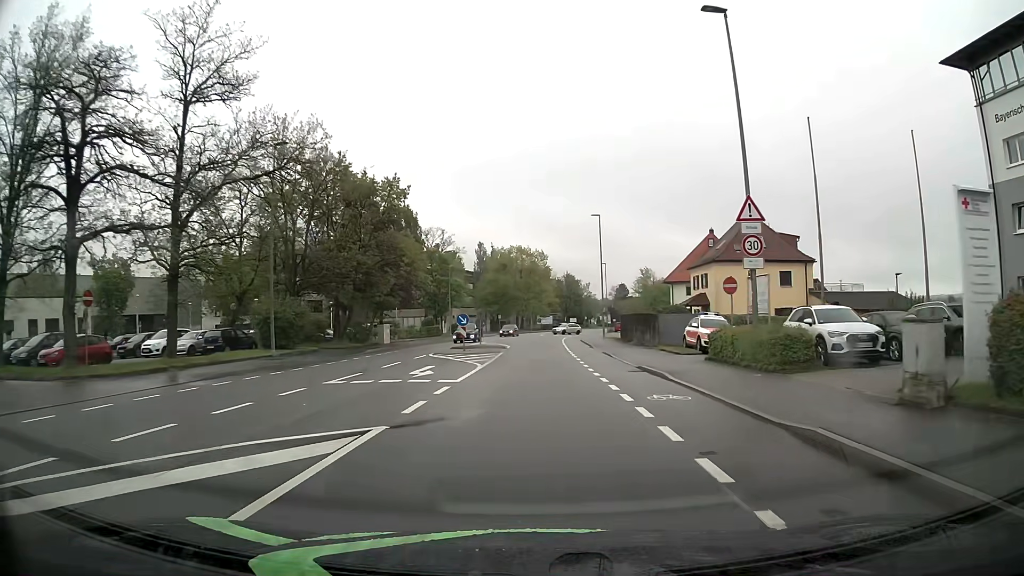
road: tertiary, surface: asphalt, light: Day
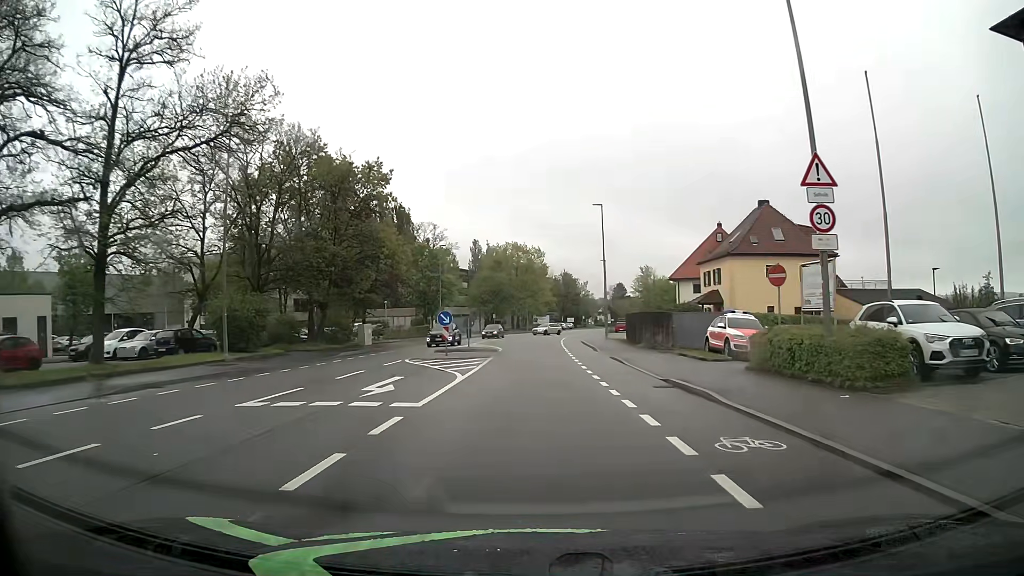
(0.0, +4.9) m; 0°
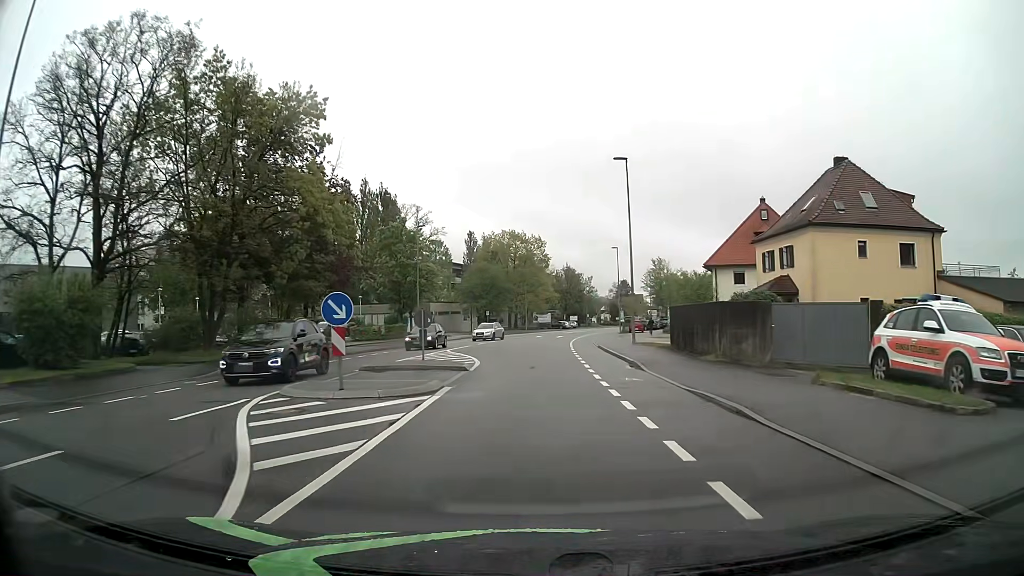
(+0.2, +14.3) m; 0°
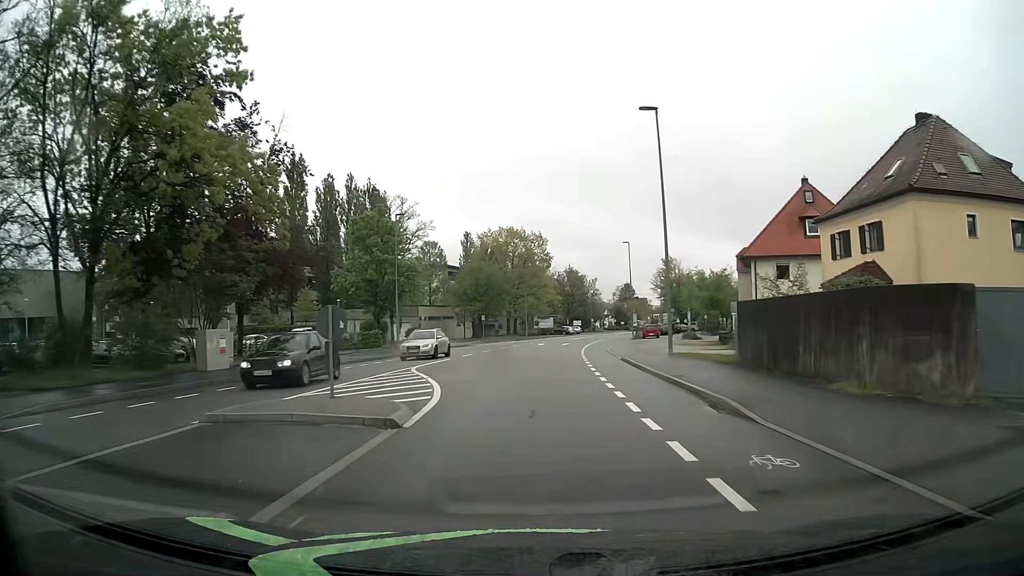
(0.0, +9.8) m; 0°
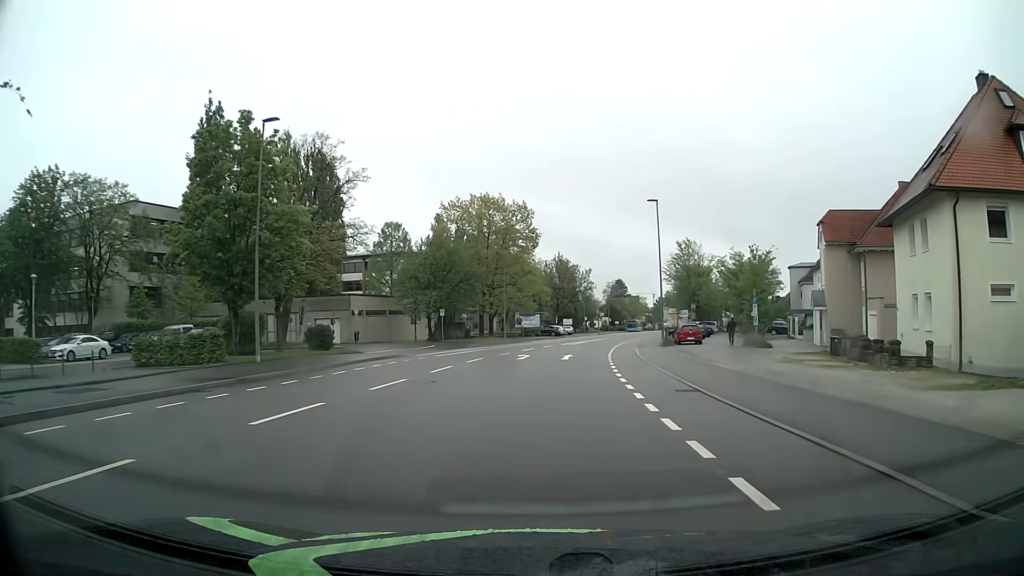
(+0.2, +24.2) m; +1°
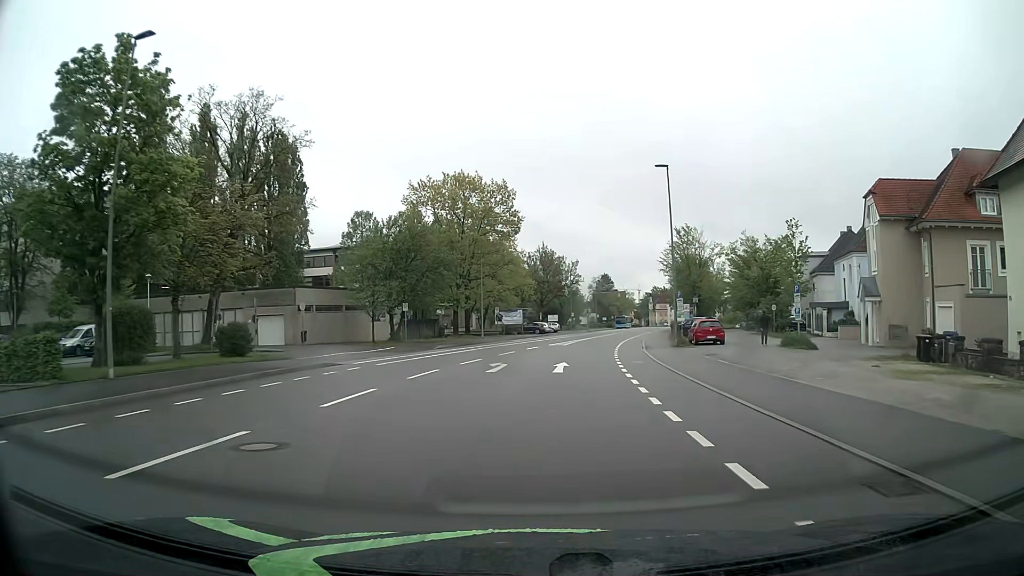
(+0.1, +9.6) m; +1°
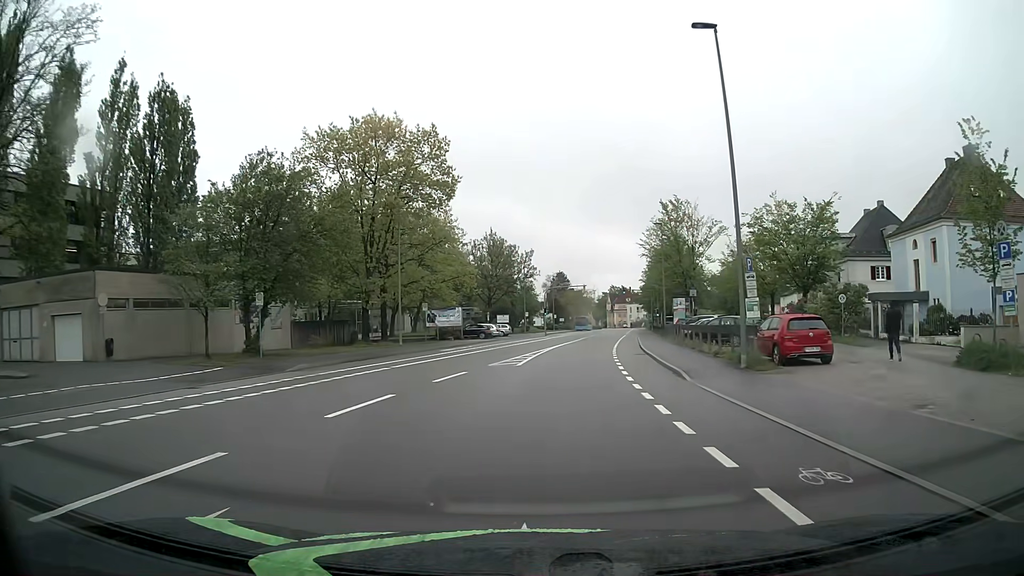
(+0.8, +19.4) m; +4°
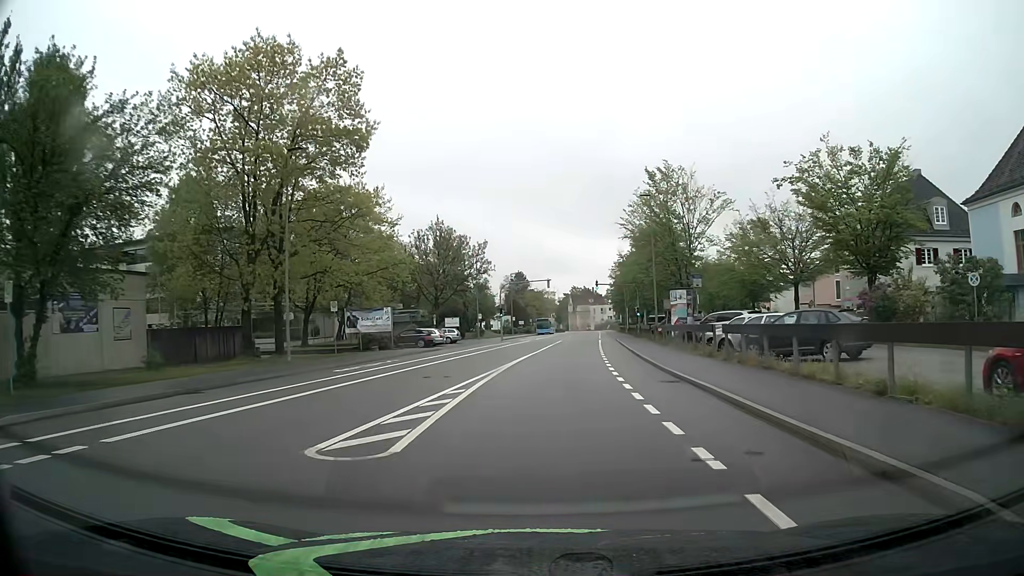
(+0.5, +14.5) m; +4°
(0, +10) (+1, +20) (+1, +30) (+2, +40) (+3, +50) (+4, +60) (+4, +70) (+5, +80) (+6, +90) (+7, +100) m
